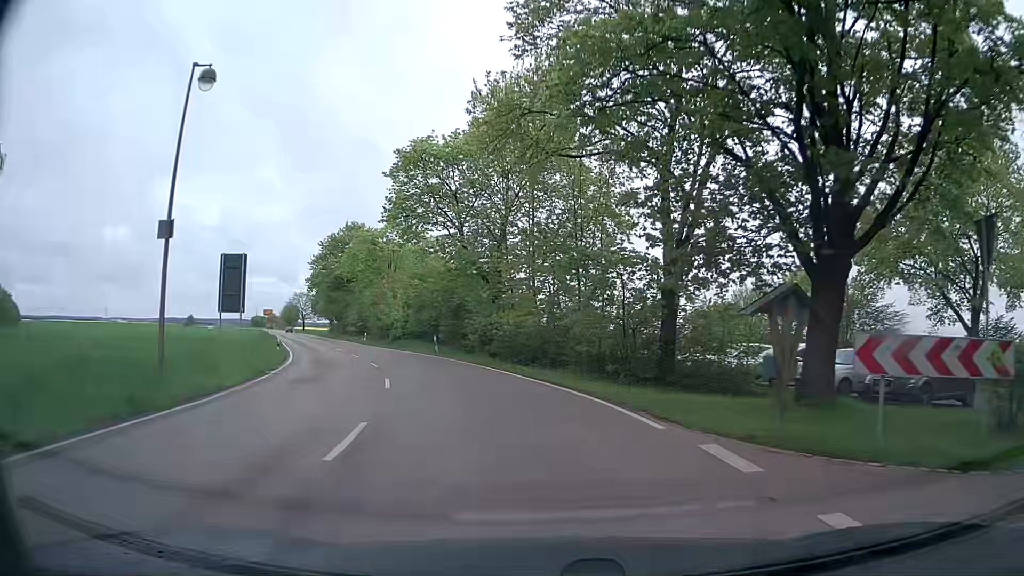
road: tertiary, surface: asphalt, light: Day
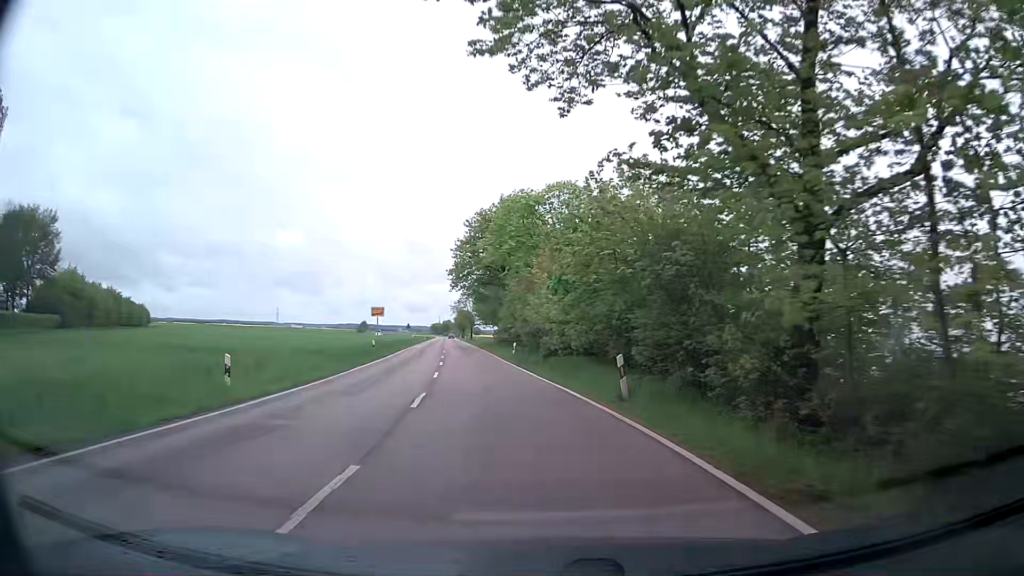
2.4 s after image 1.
(-3.1, +21.6) m; -15°
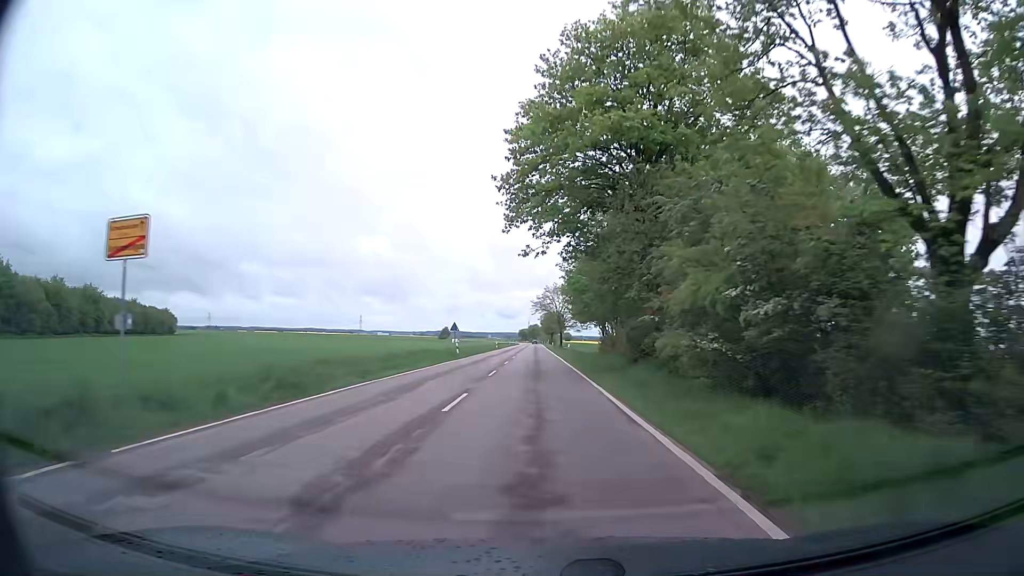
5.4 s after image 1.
(-4.4, +39.6) m; -8°
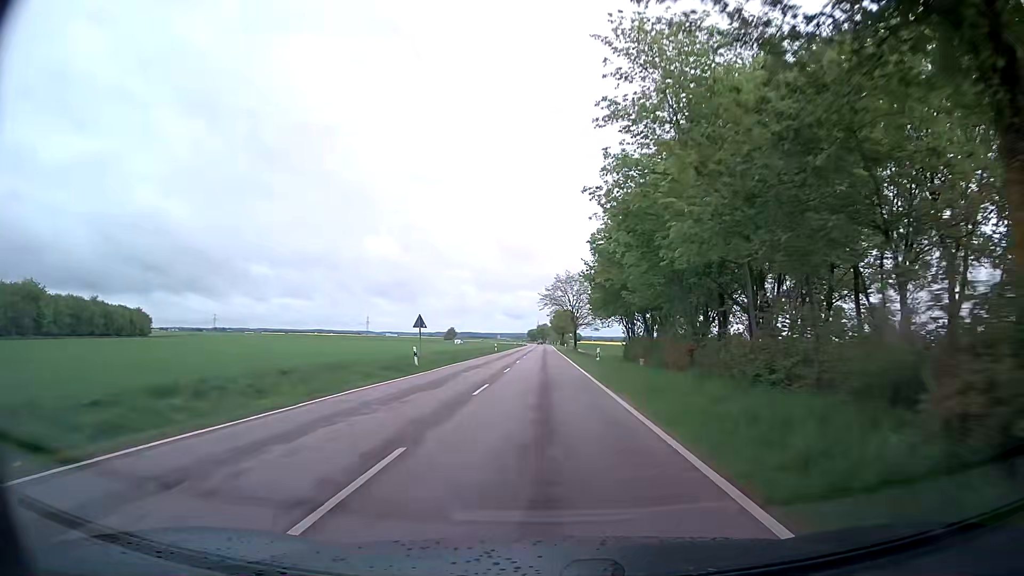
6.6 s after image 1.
(-0.1, +20.4) m; 0°
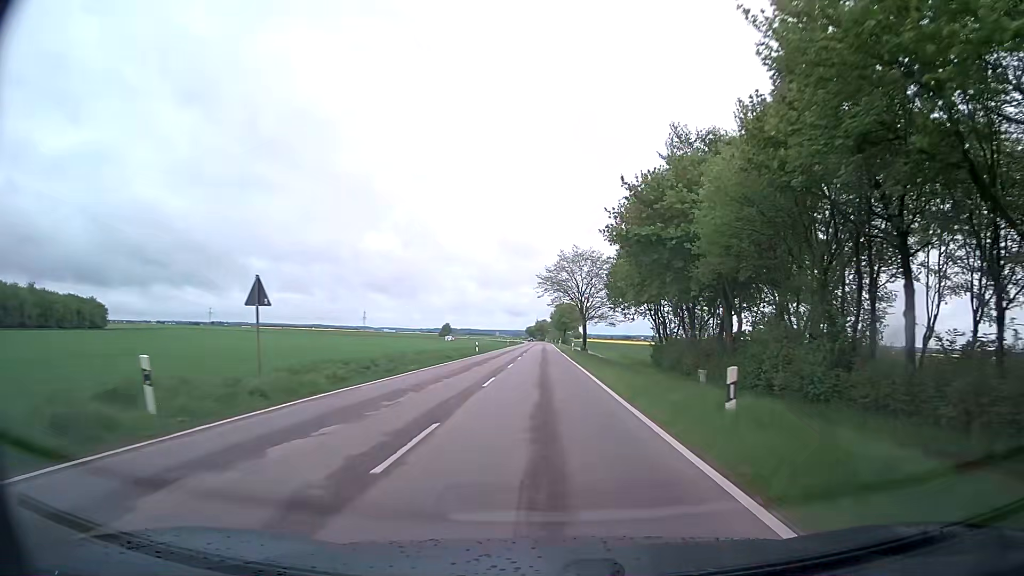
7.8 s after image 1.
(-0.2, +22.5) m; 0°
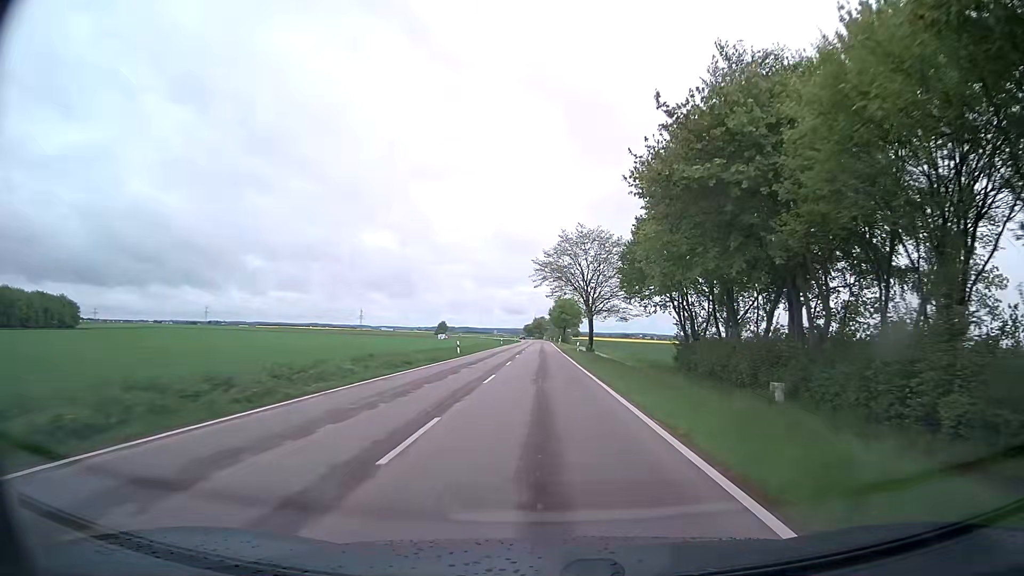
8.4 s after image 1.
(0.0, +12.0) m; 0°
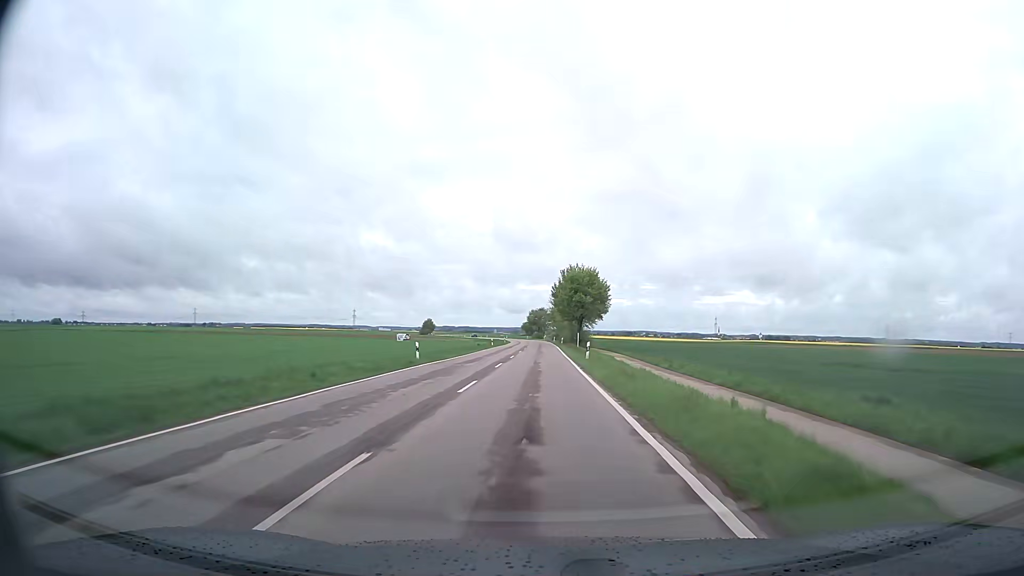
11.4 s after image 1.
(+0.1, +64.8) m; 0°
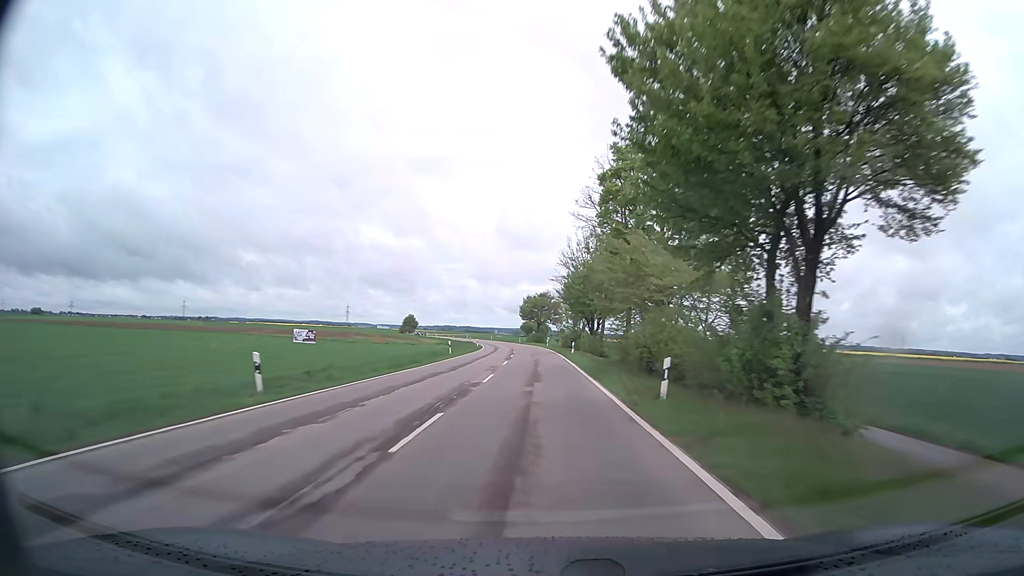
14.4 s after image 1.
(-0.3, +69.3) m; -1°
(0, +10) (0, +20) (0, +30) (0, +40) (0, +50) (0, +60) (-1, +70) (-2, +80) (-3, +90) (-4, +100) m
